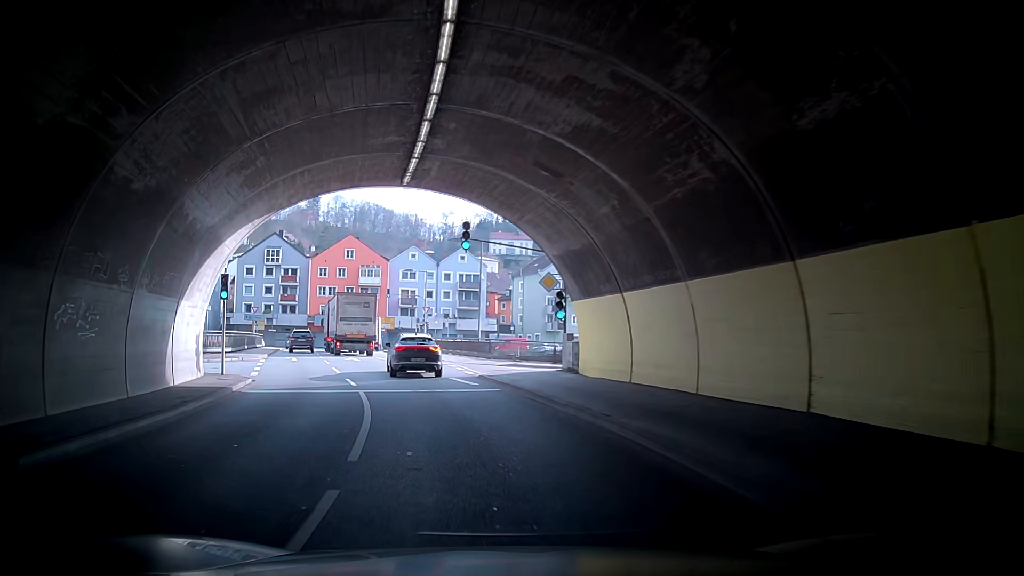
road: primary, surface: asphalt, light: Day
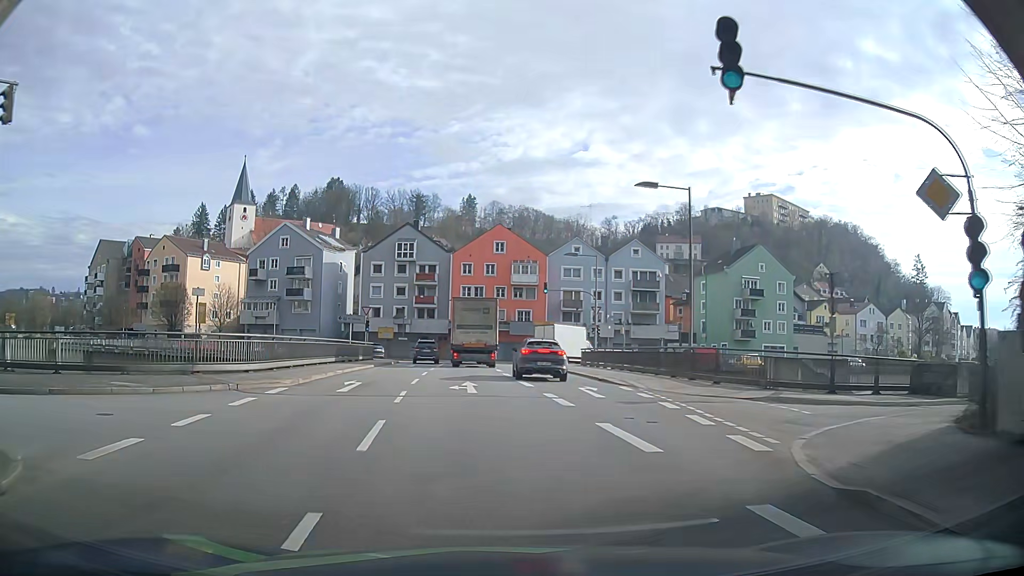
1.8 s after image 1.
(-1.9, +17.6) m; -16°
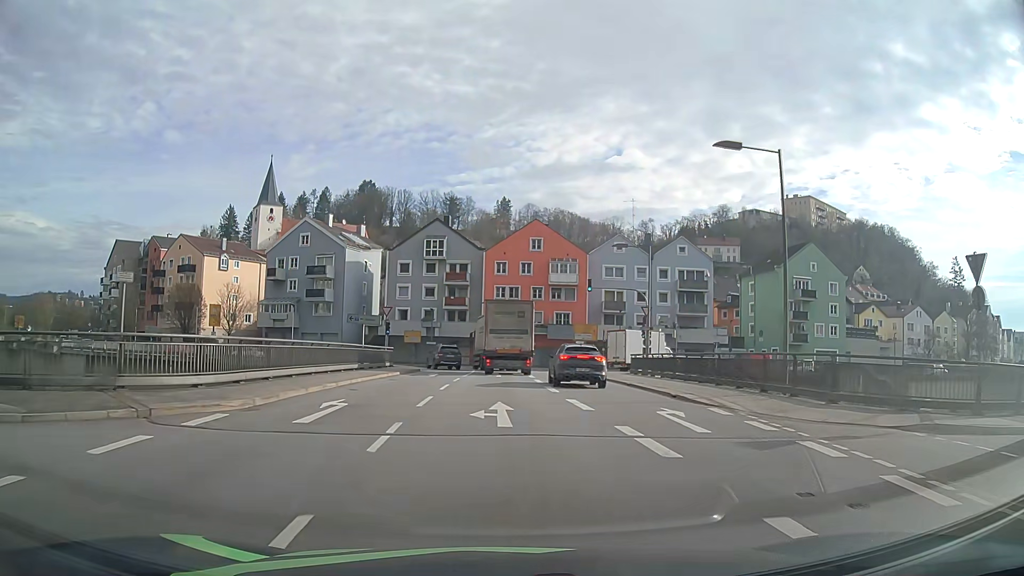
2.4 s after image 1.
(-0.8, +6.2) m; -10°
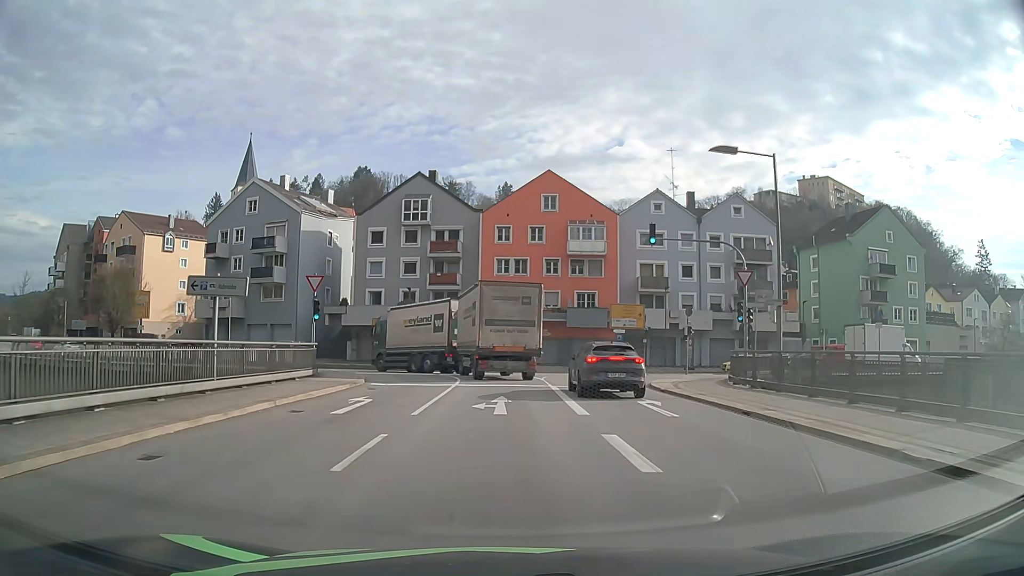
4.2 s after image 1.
(-0.7, +19.1) m; -2°
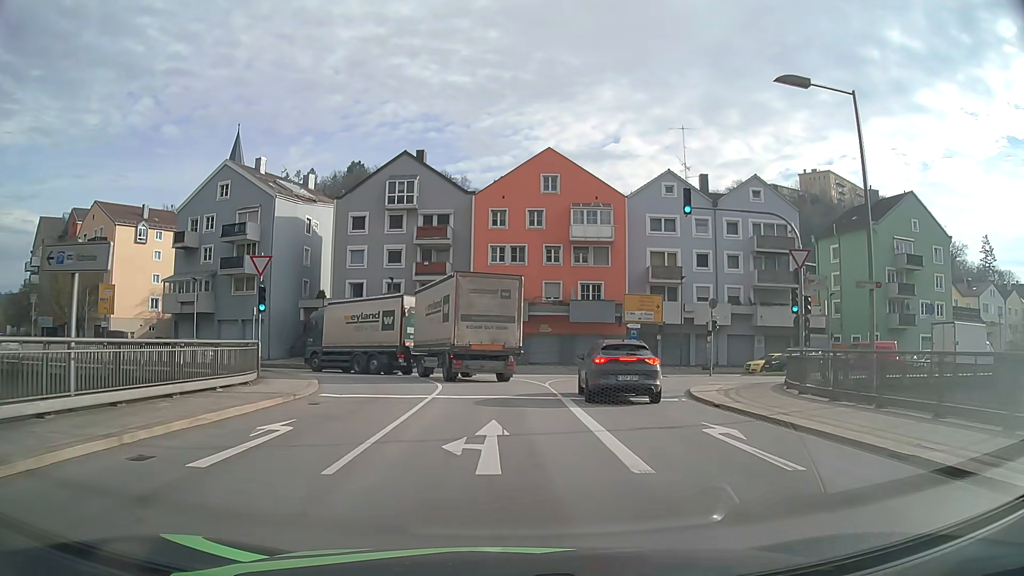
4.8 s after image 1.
(0.0, +6.1) m; 0°
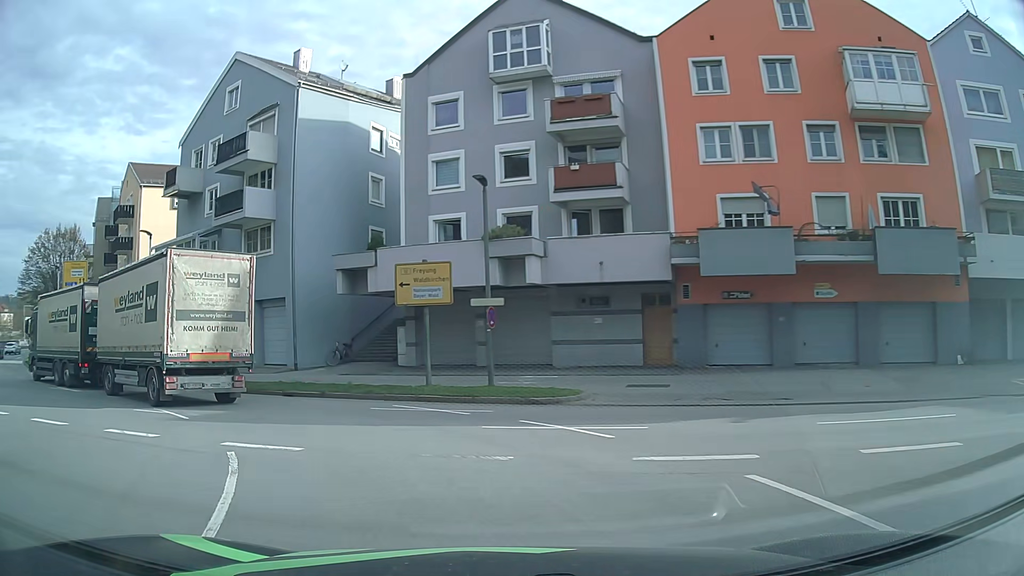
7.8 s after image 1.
(-1.1, +26.6) m; -15°
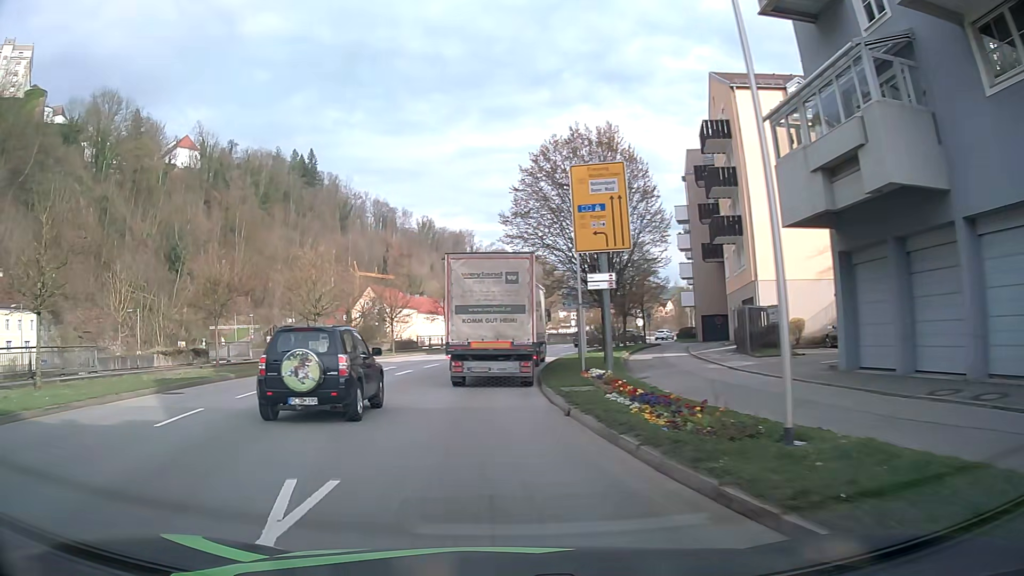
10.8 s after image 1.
(-10.1, +19.8) m; -54°
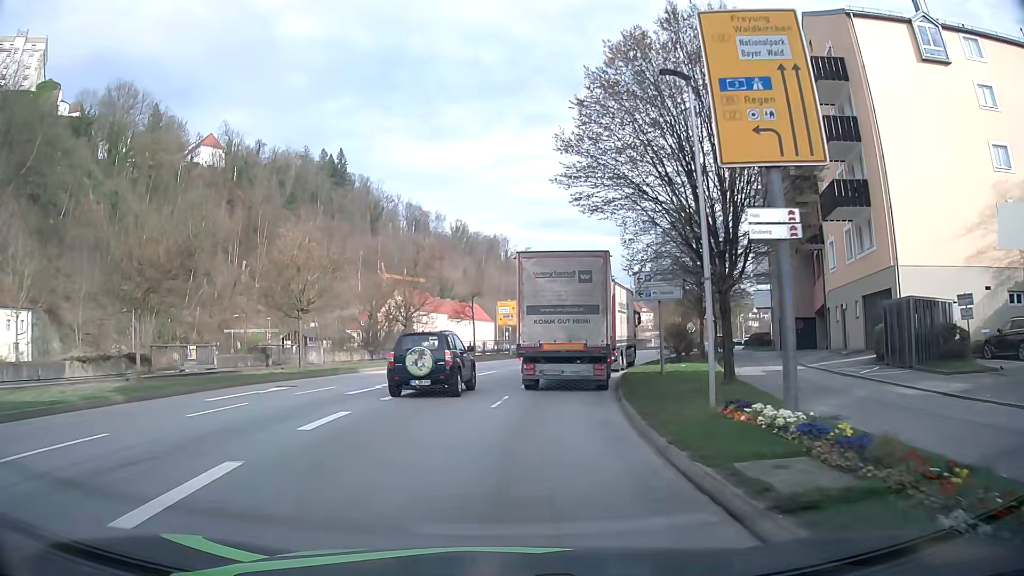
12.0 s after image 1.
(-0.7, +10.7) m; -4°
(0, +10) (+1, +20) (+3, +30) (+6, +39) (+10, +48) (+15, +57) (+20, +66) (+25, +74) (+31, +82) (+37, +91) m
